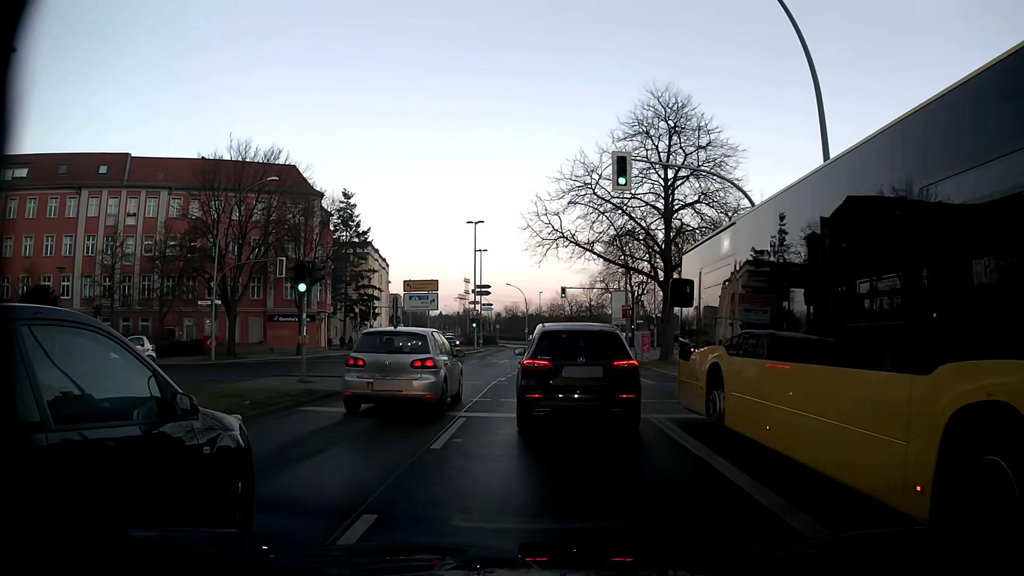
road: secondary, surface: asphalt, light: Day
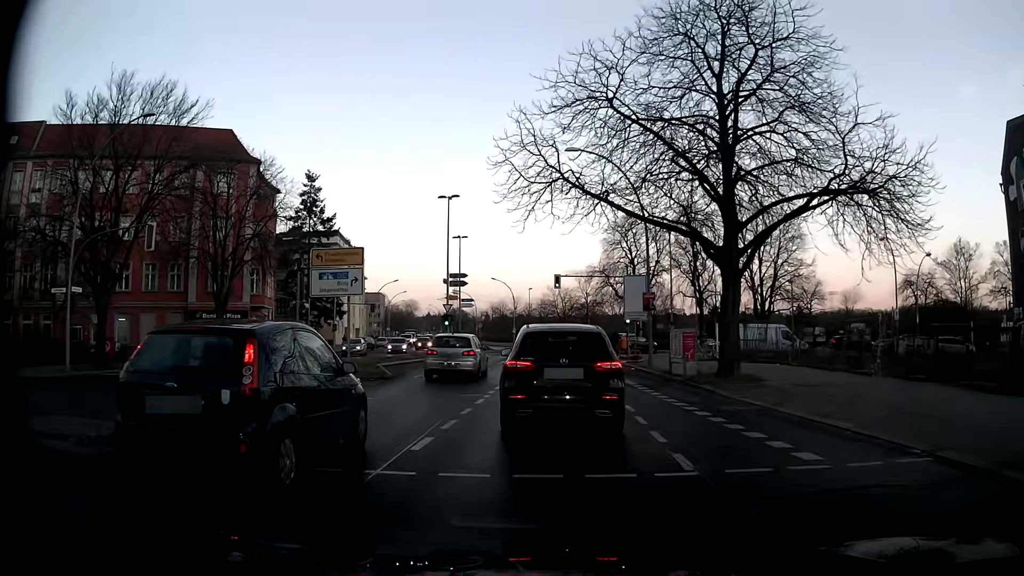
(+0.3, +13.1) m; +2°
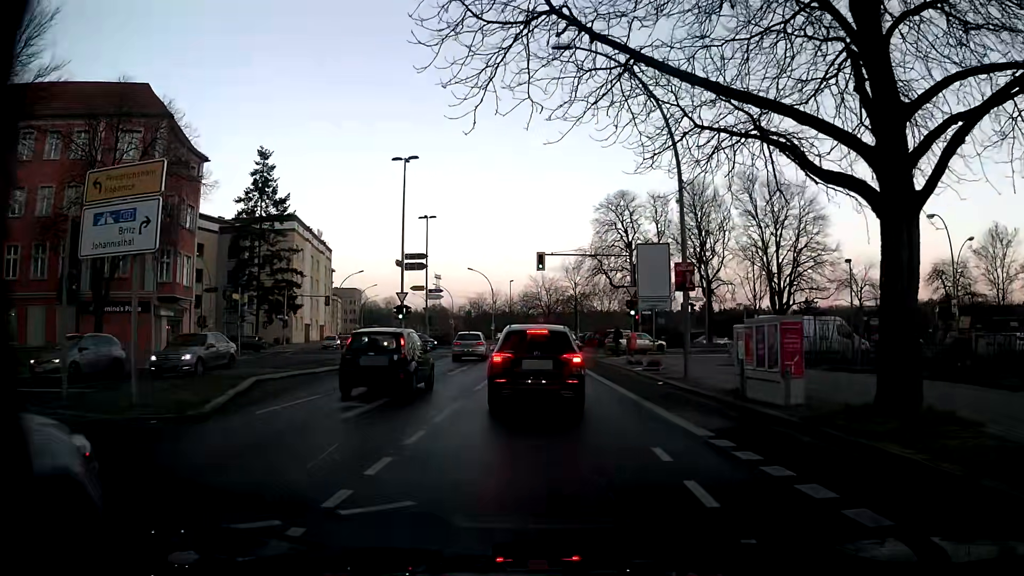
(+0.2, +11.6) m; +1°
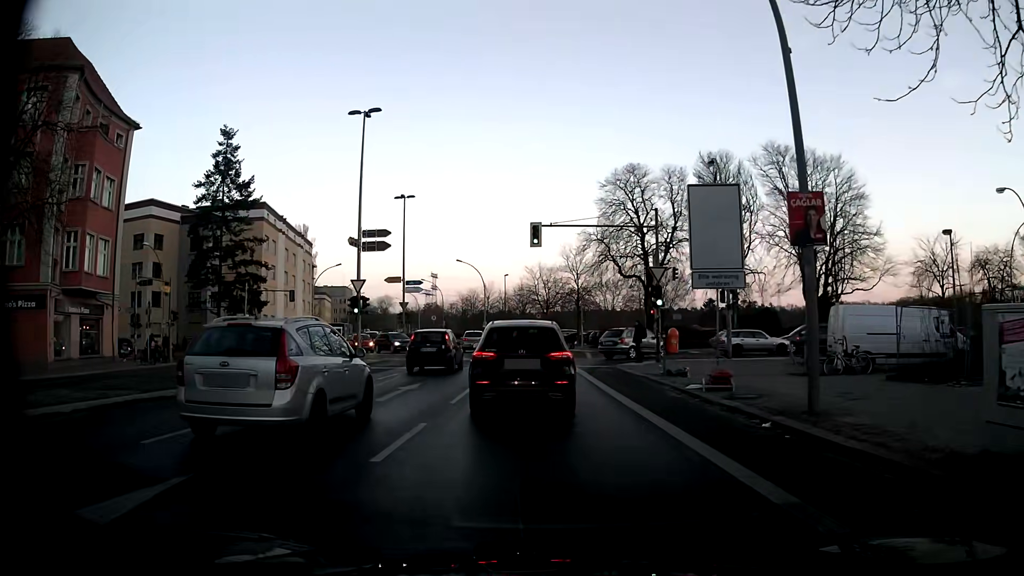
(+0.1, +9.8) m; +1°
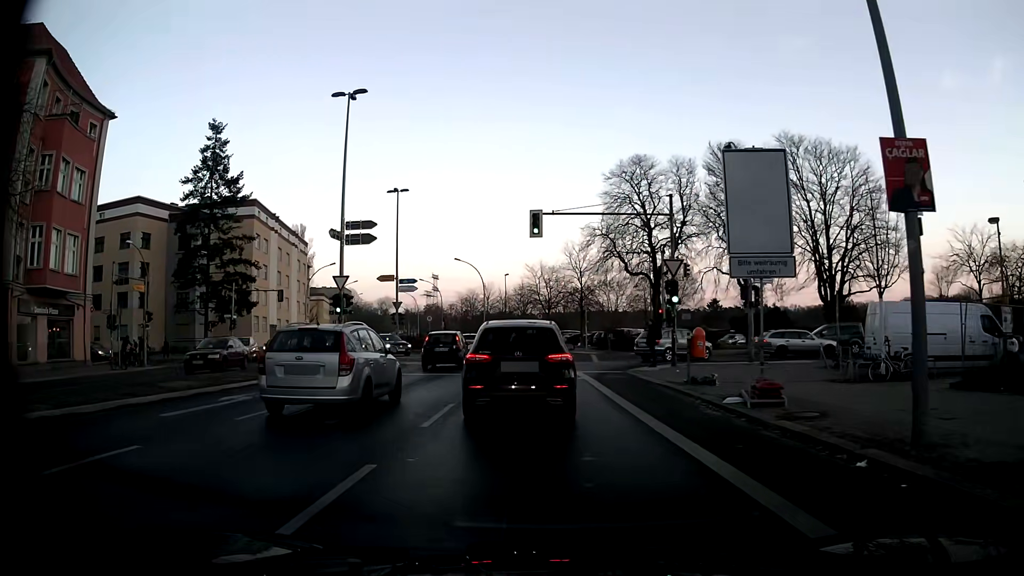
(0.0, +3.2) m; -1°
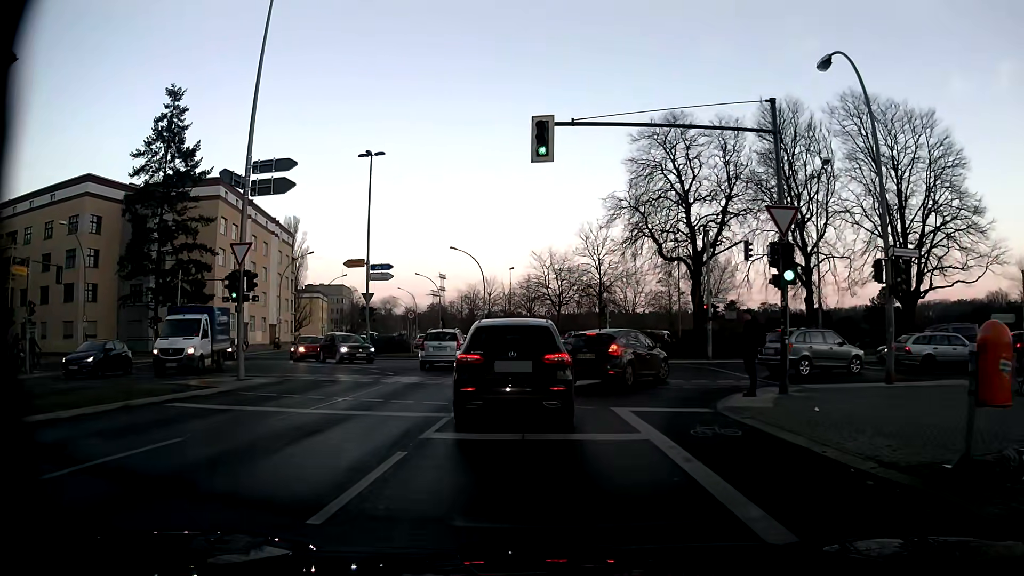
(+0.1, +11.3) m; 0°
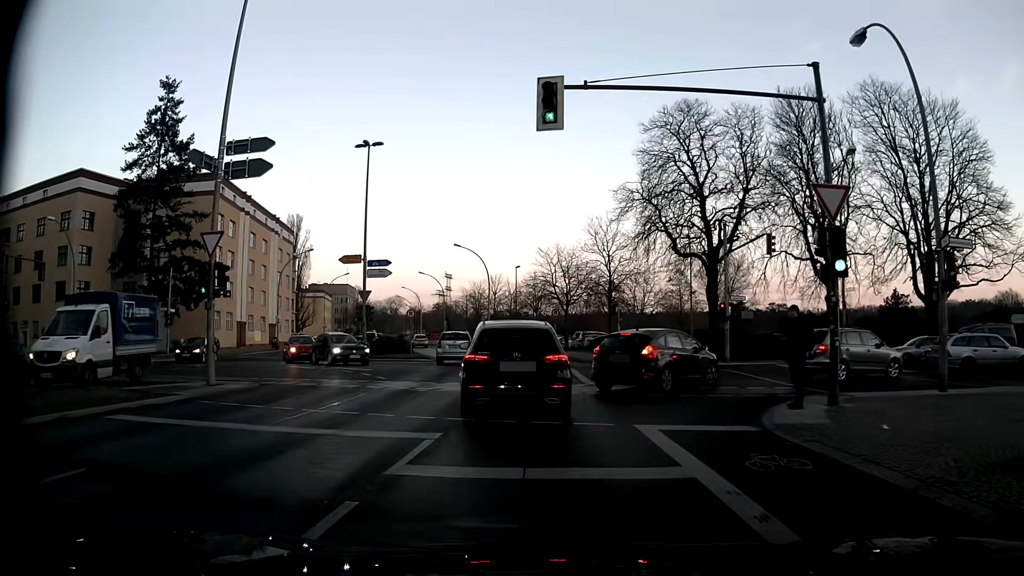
(0.0, +2.3) m; 0°
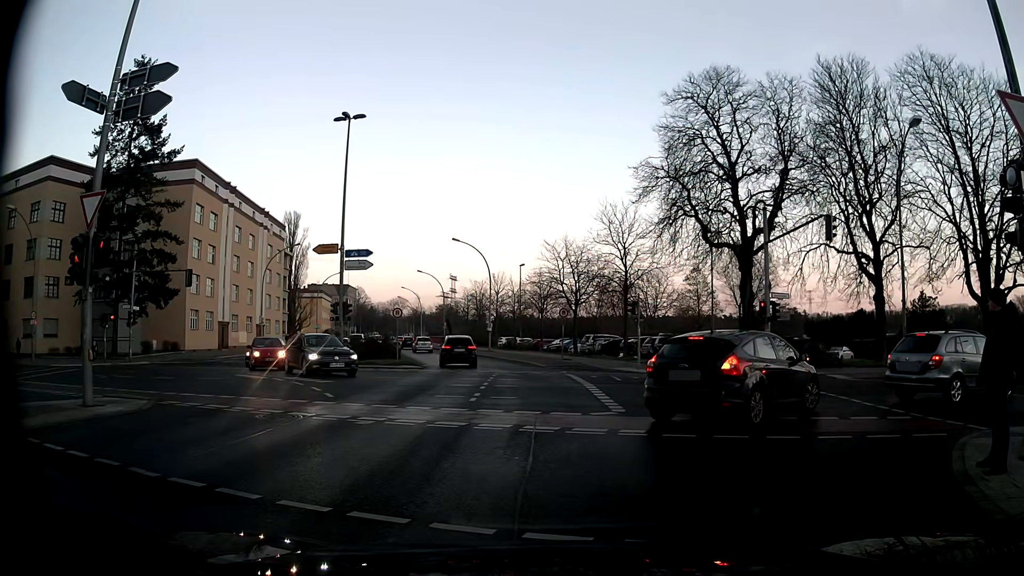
(-0.1, +5.5) m; -3°
